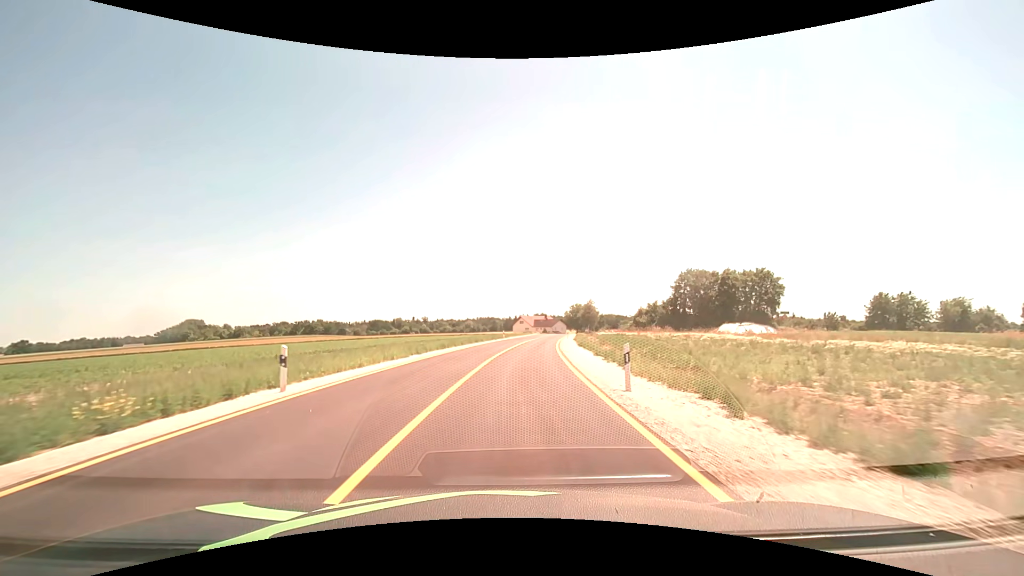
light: Day
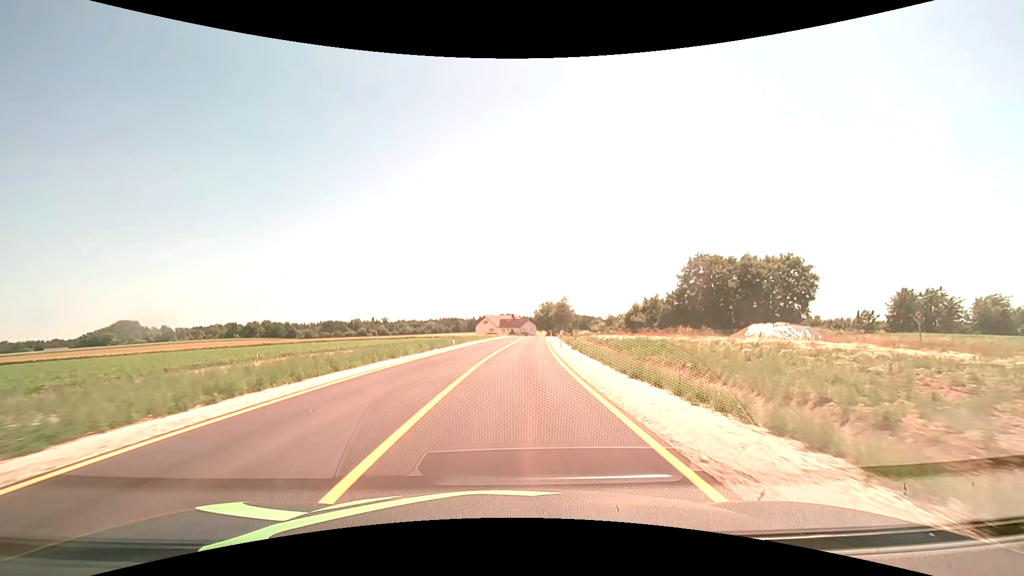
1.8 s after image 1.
(+0.8, +24.6) m; +4°
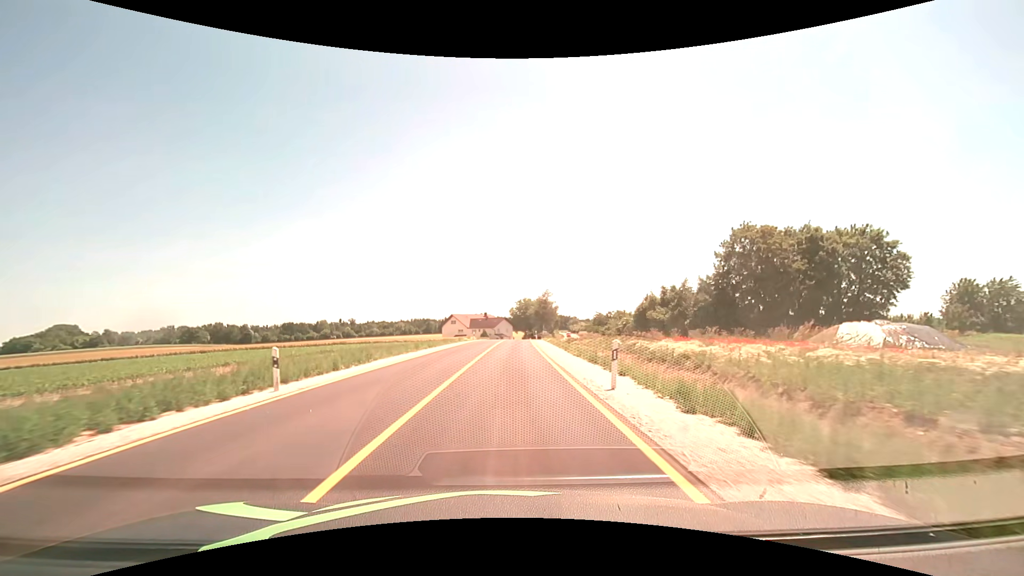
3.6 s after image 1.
(+0.7, +24.8) m; +3°
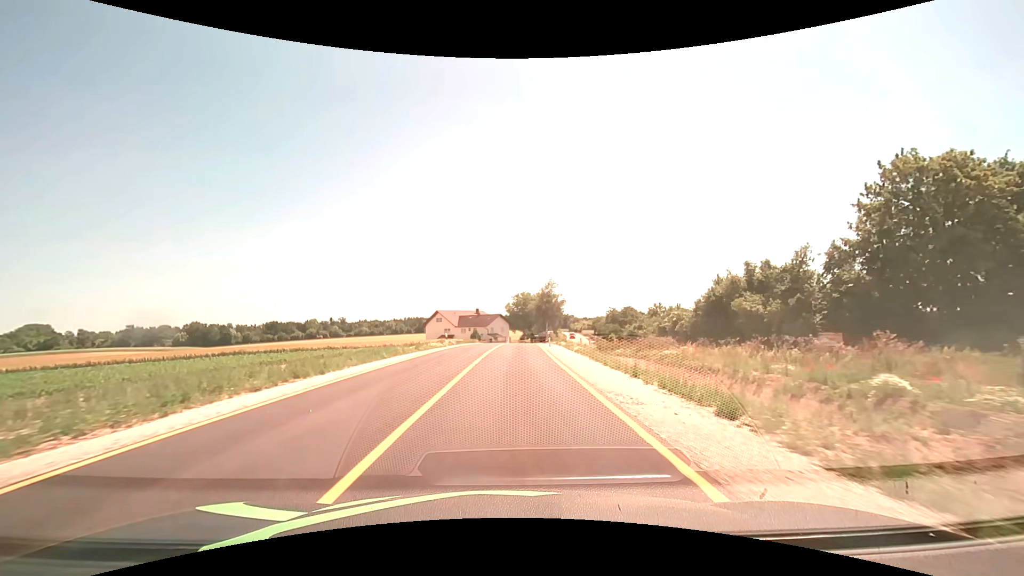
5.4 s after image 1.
(+0.1, +24.0) m; 0°
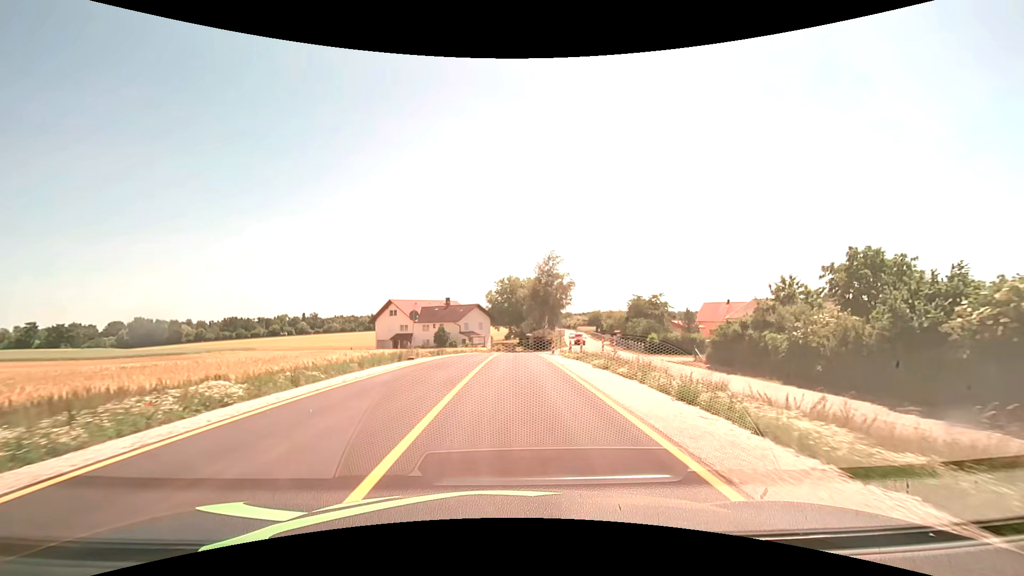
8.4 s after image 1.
(+0.5, +35.7) m; +2°
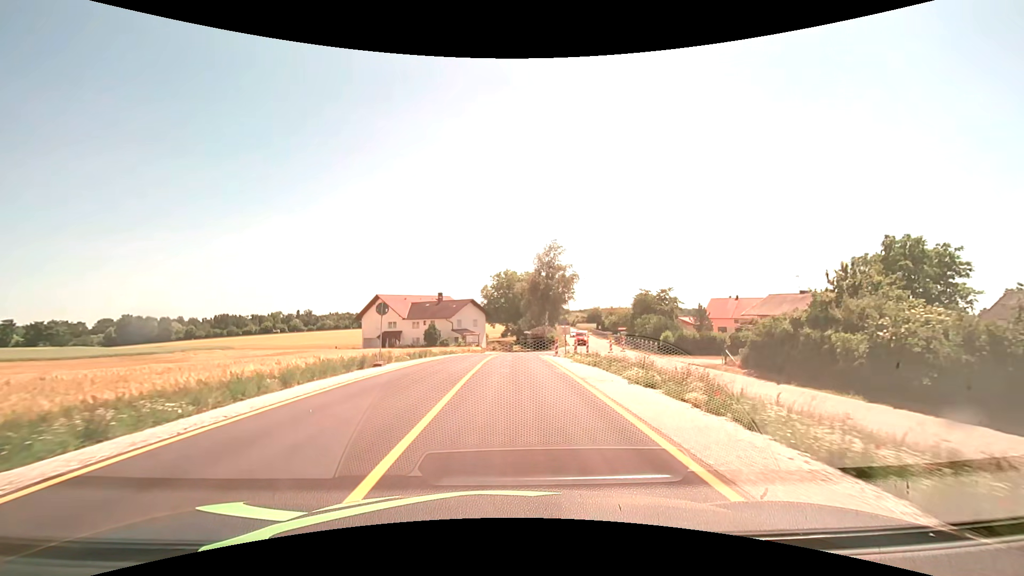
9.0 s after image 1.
(0.0, +6.6) m; 0°
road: secondary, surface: asphalt
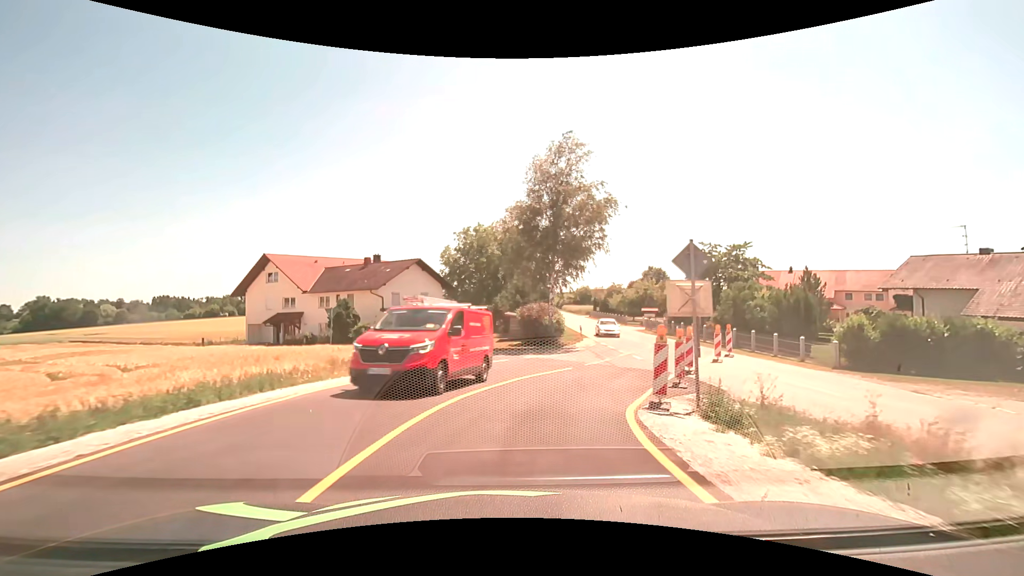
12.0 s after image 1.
(+0.4, +32.0) m; +2°
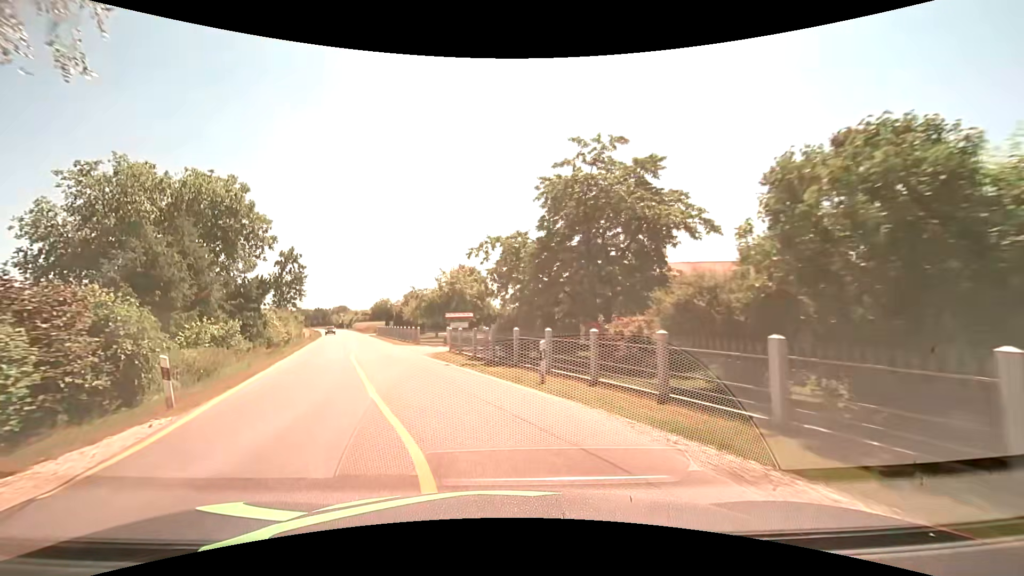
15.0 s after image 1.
(+8.1, +29.1) m; +22°
(-1, +10) (-4, +20) (-7, +29) (-11, +38) (-14, +48) (-17, +57) (-21, +67) (-24, +76) (-28, +85) (-31, +95) m
